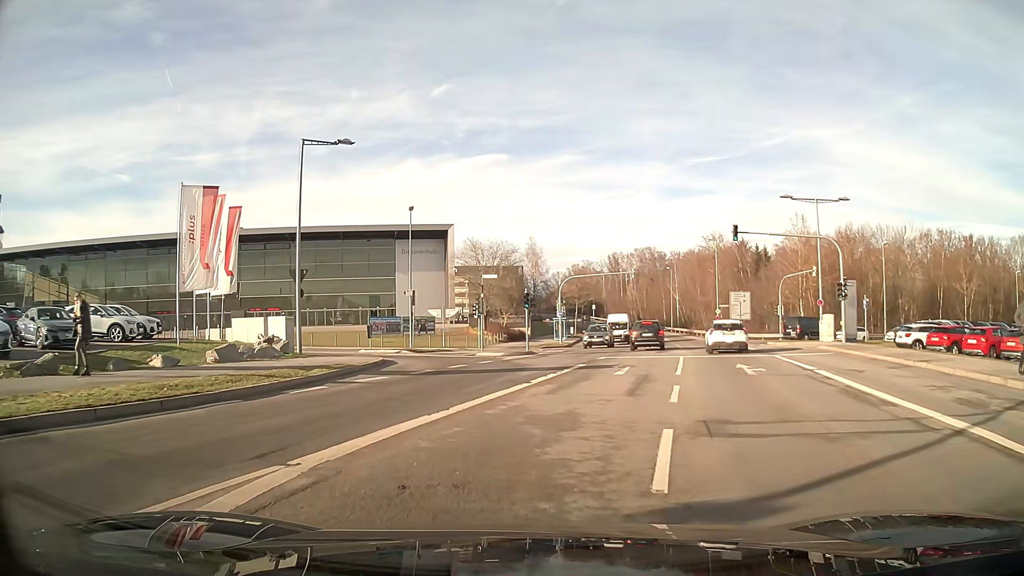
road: secondary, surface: asphalt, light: Day
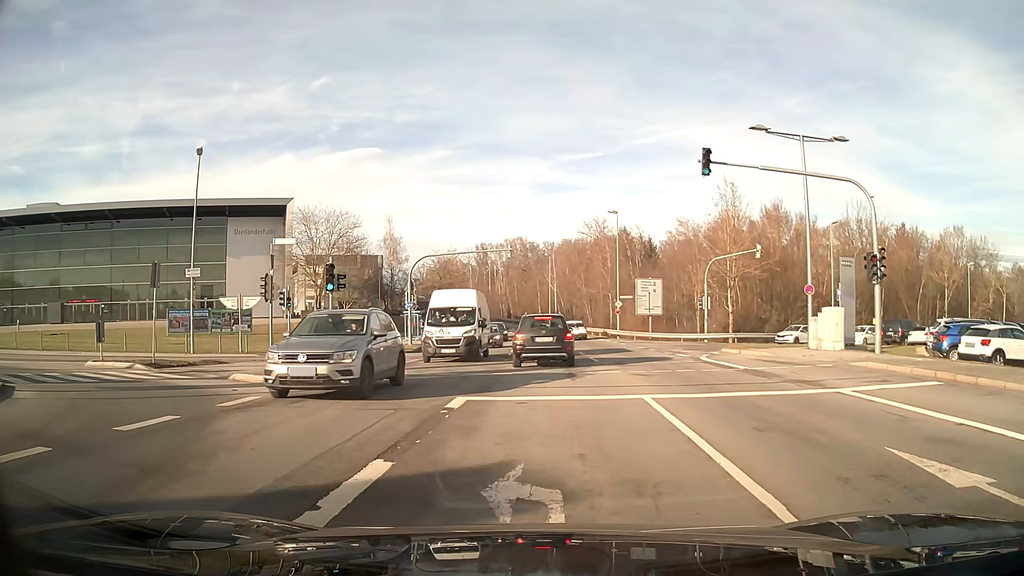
(+1.4, +15.7) m; +10°
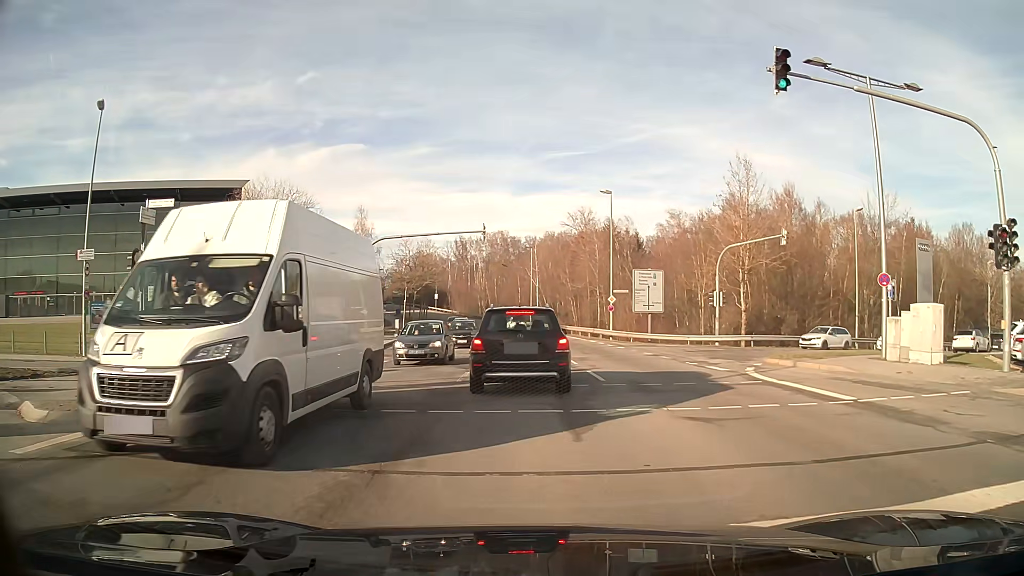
(+0.2, +7.8) m; +2°
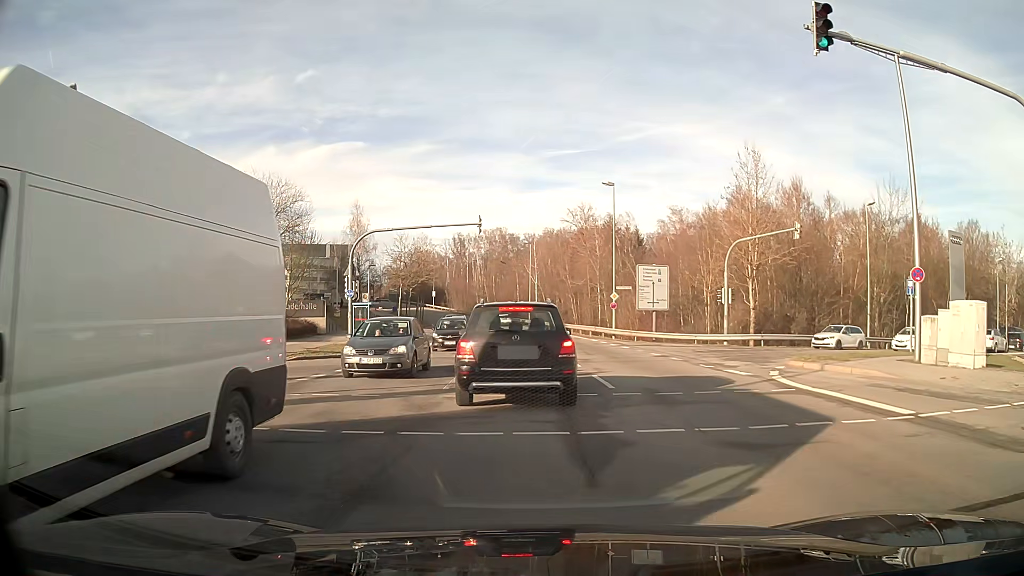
(0.0, +2.0) m; 0°
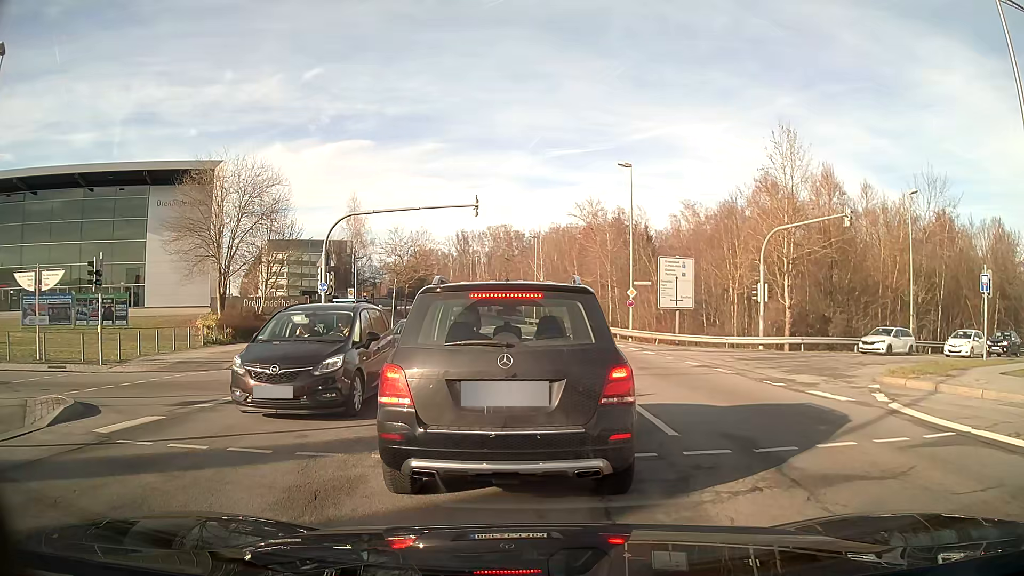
(0.0, +5.2) m; -1°
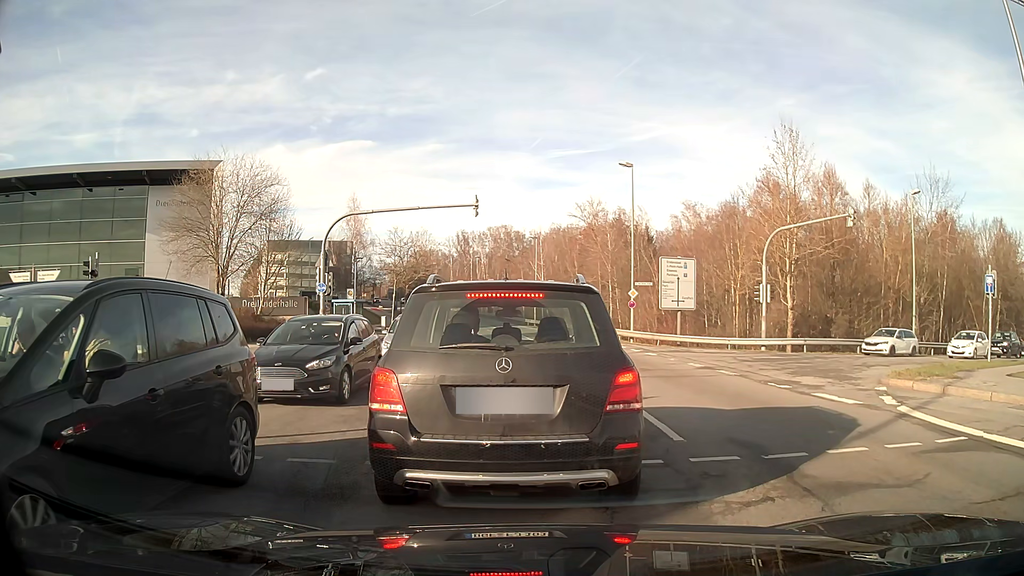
(0.0, +0.3) m; 0°
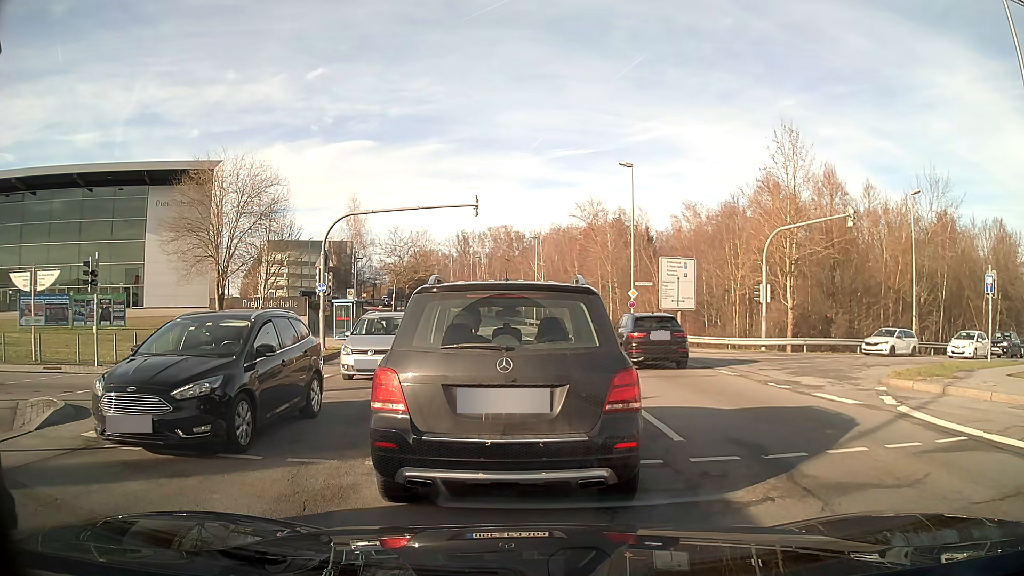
(0.0, 0.0) m; 0°
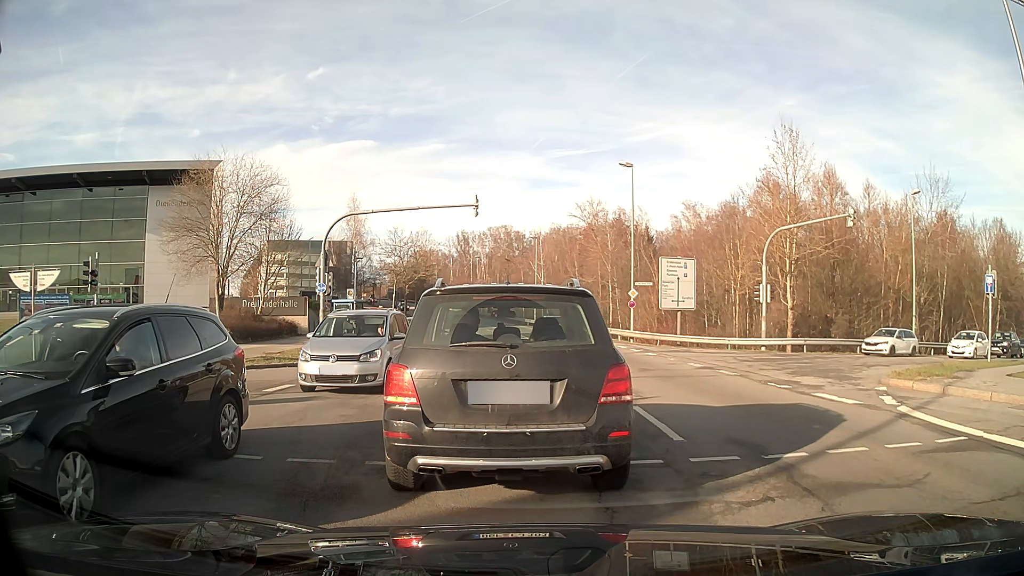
(0.0, 0.0) m; 0°
